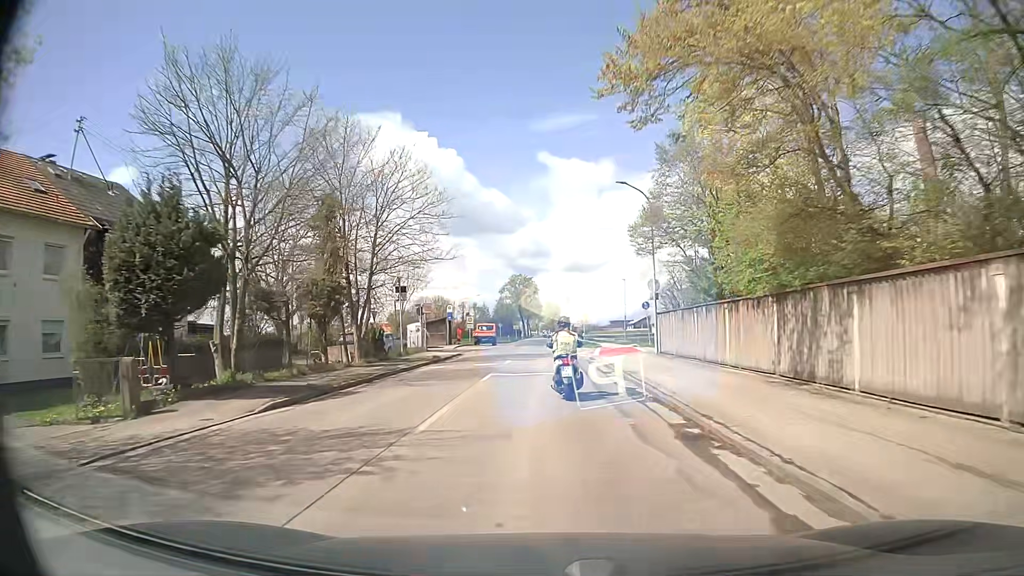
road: secondary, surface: asphalt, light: Day
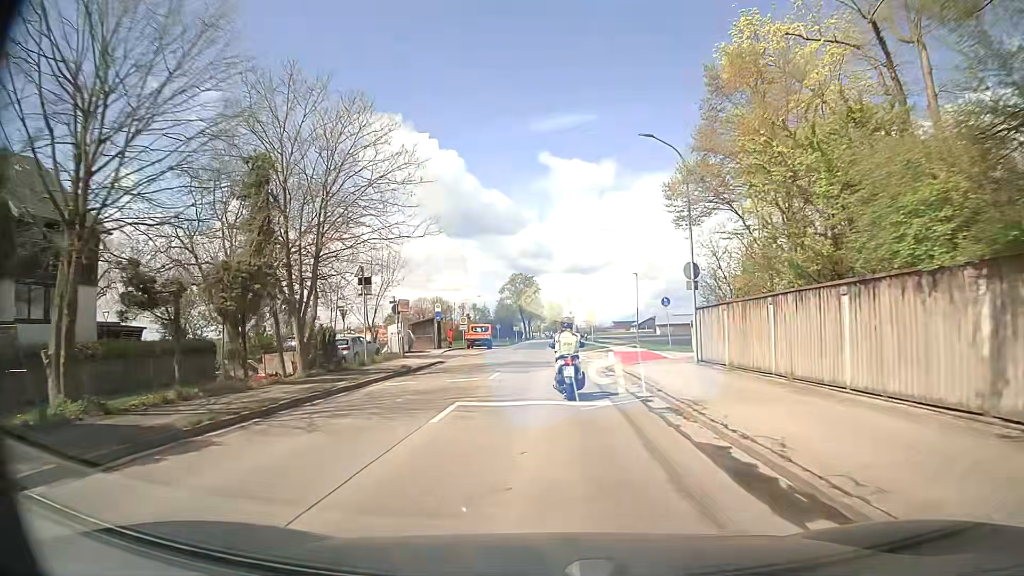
(0.0, +7.7) m; 0°
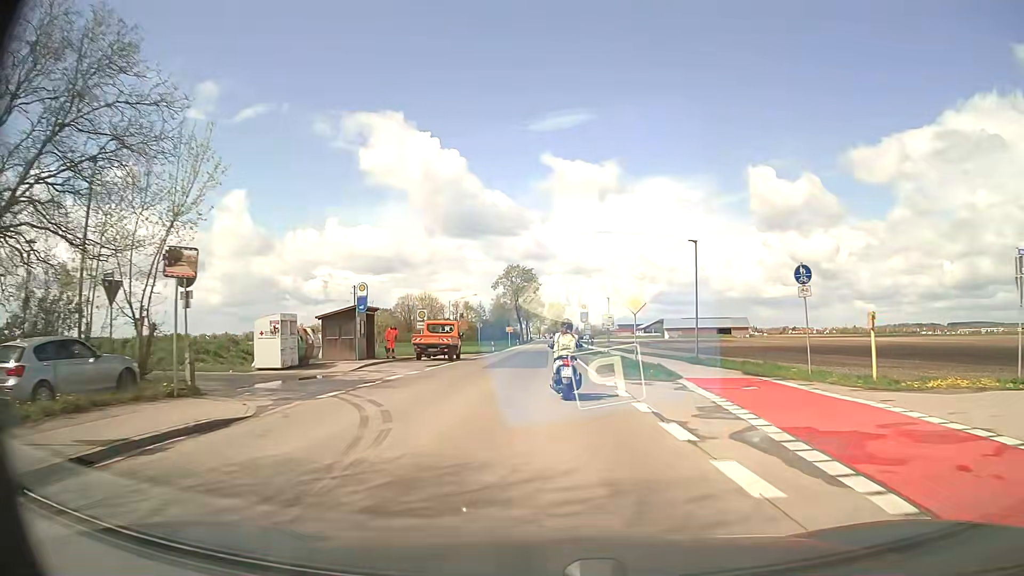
(-0.2, +23.1) m; -1°
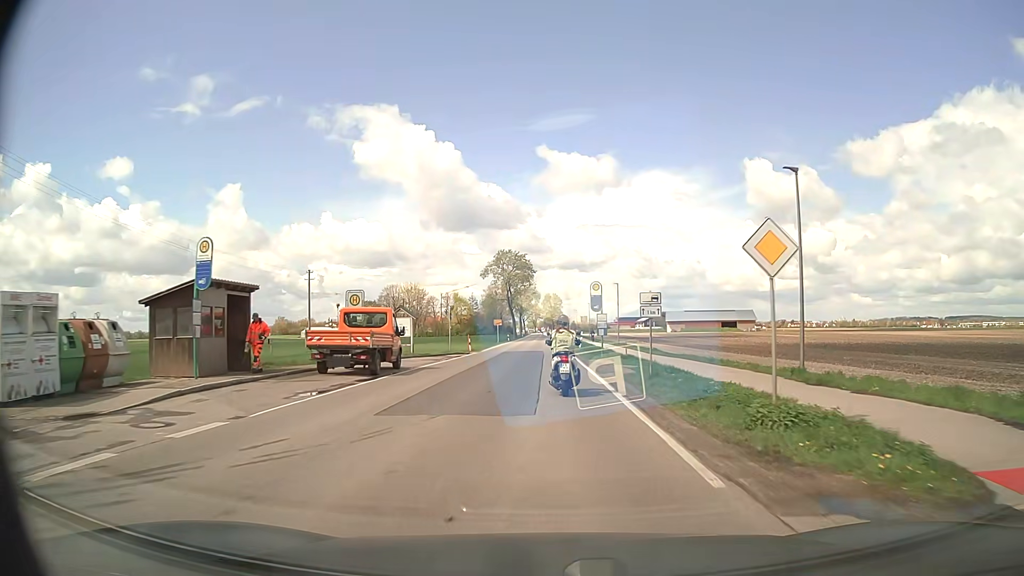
(+0.2, +15.5) m; +1°
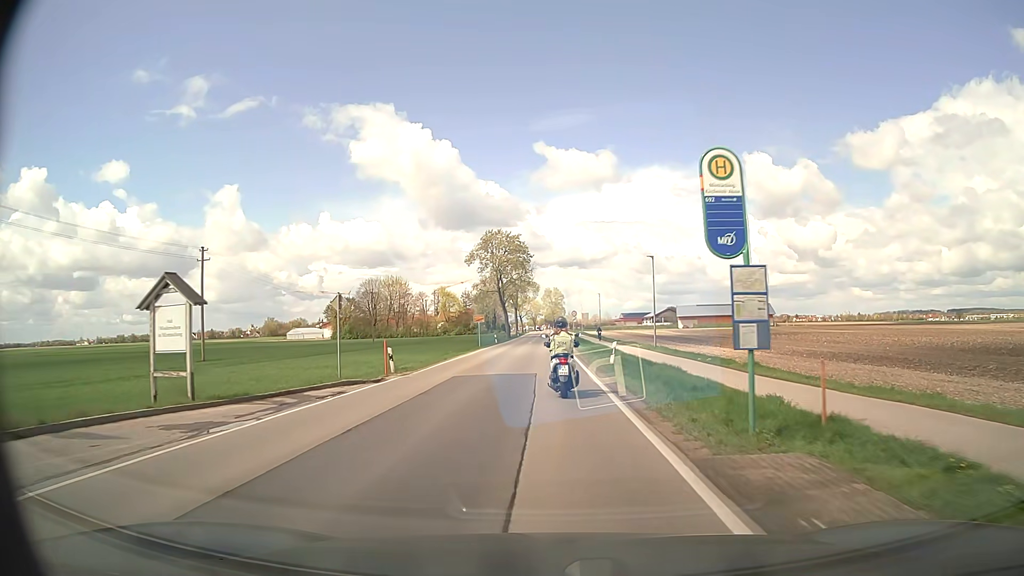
(0.0, +23.4) m; 0°
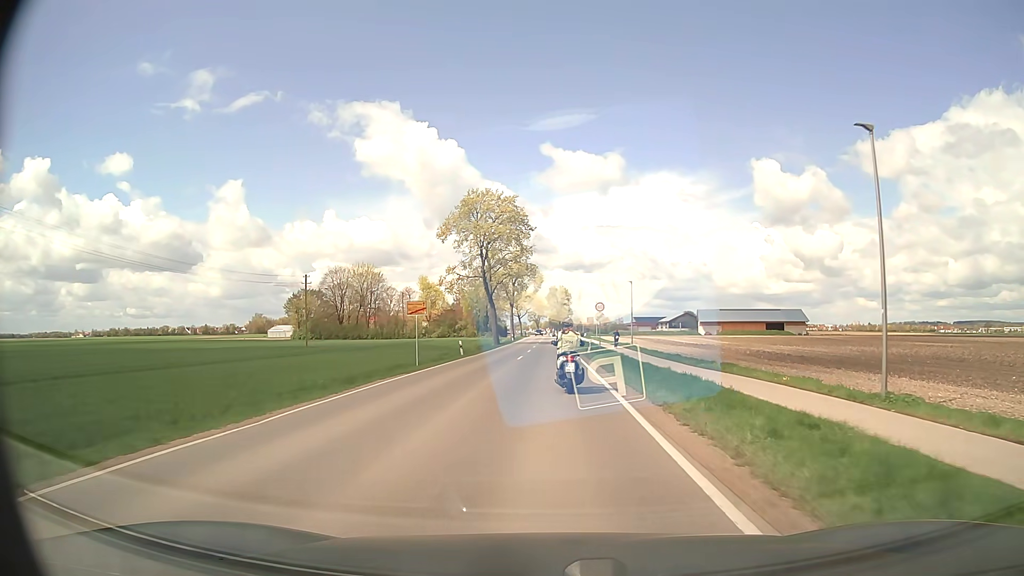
(-0.2, +31.2) m; 0°
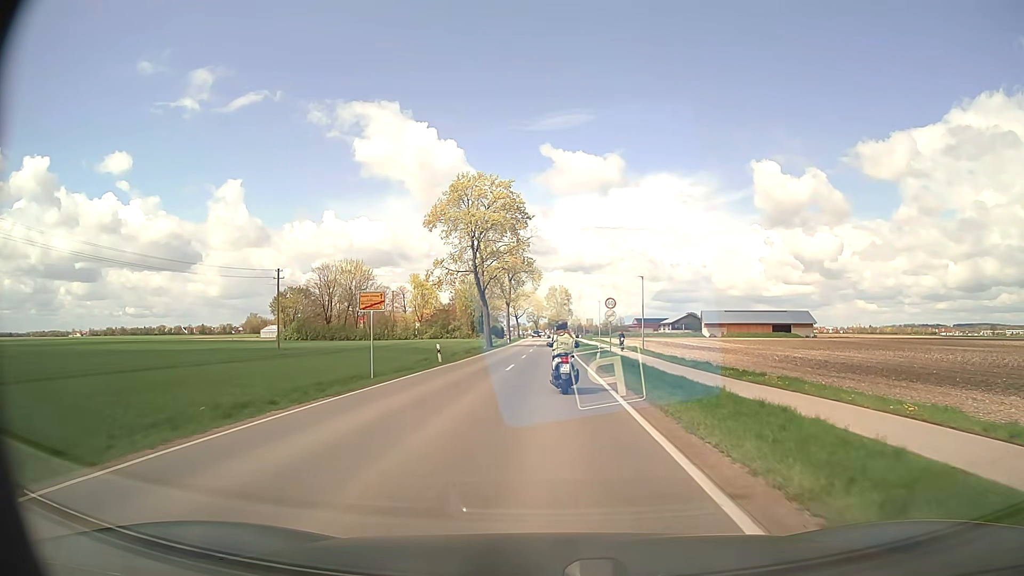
(0.0, +7.8) m; 0°
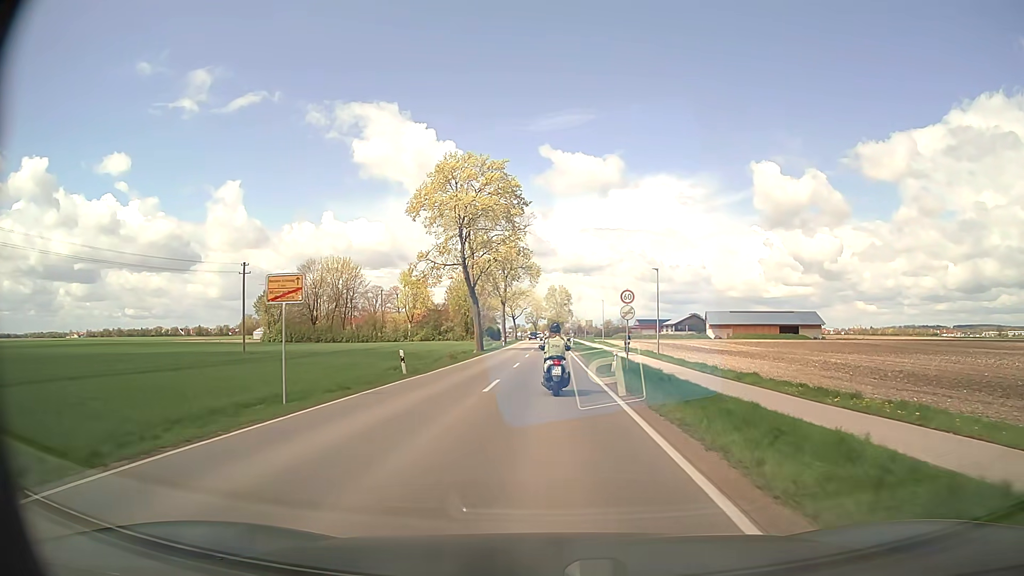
(0.0, +8.0) m; 0°
